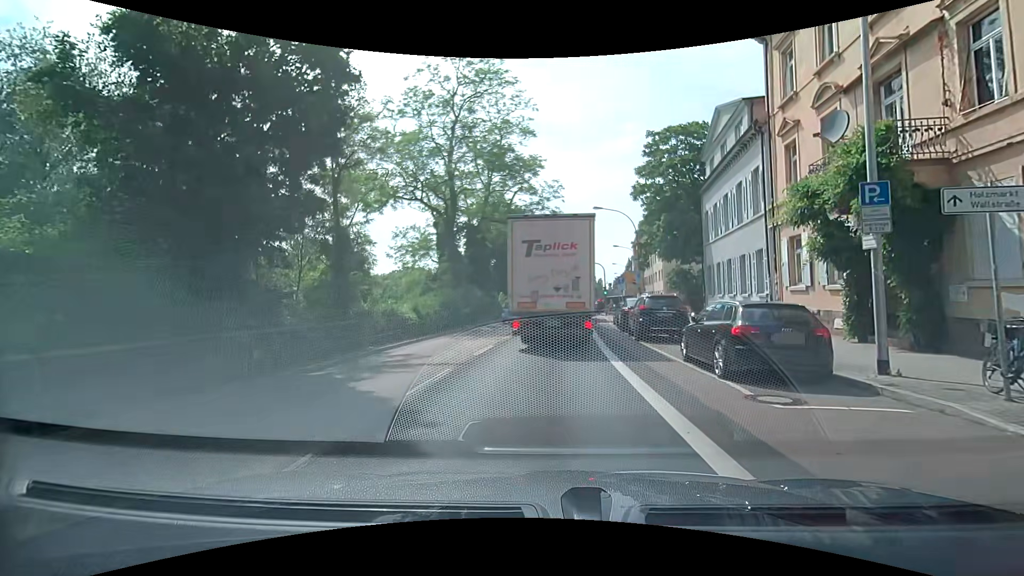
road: primary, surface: asphalt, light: Day
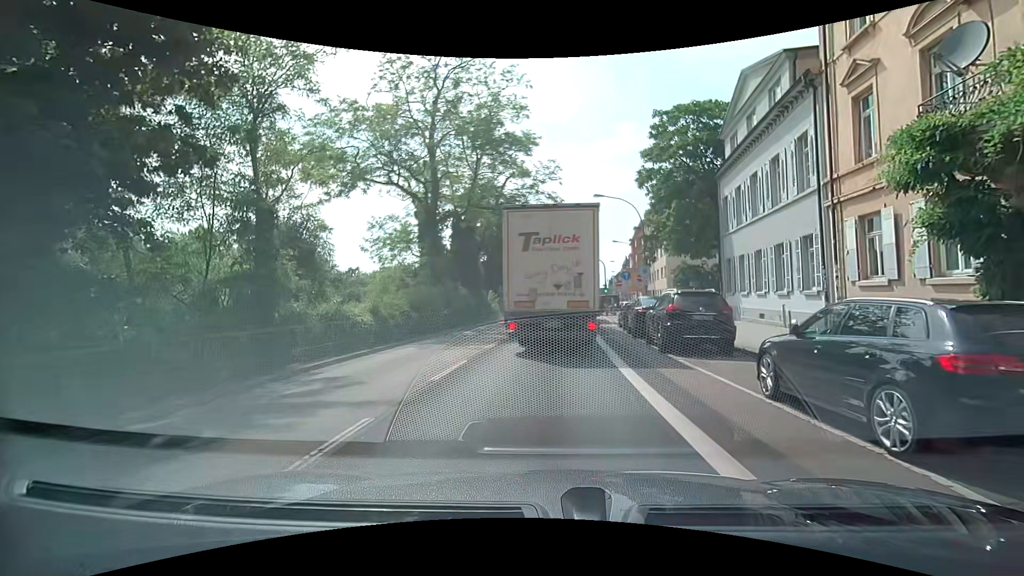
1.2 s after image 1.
(+0.1, +4.5) m; +1°
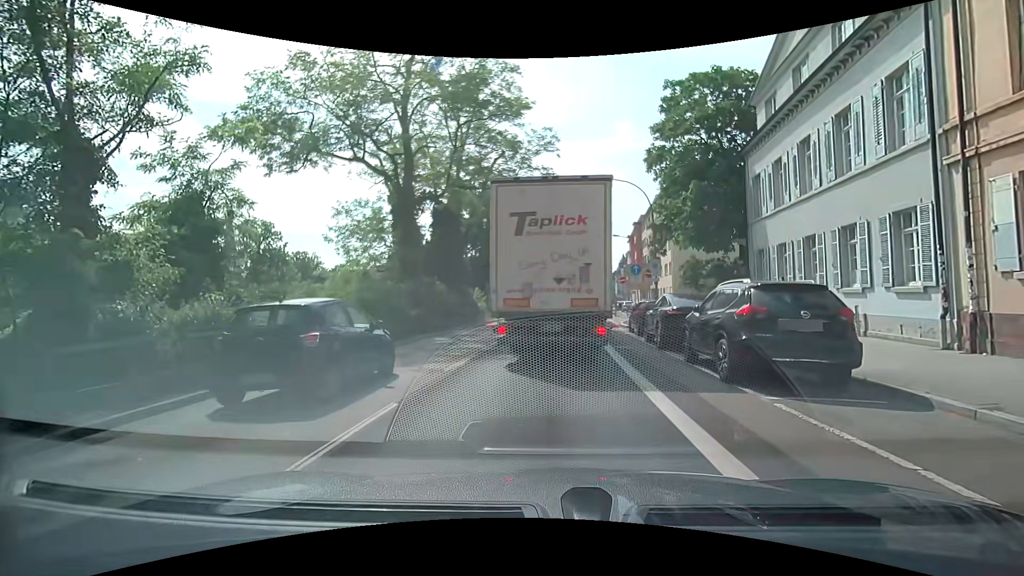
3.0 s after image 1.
(0.0, +5.0) m; -1°
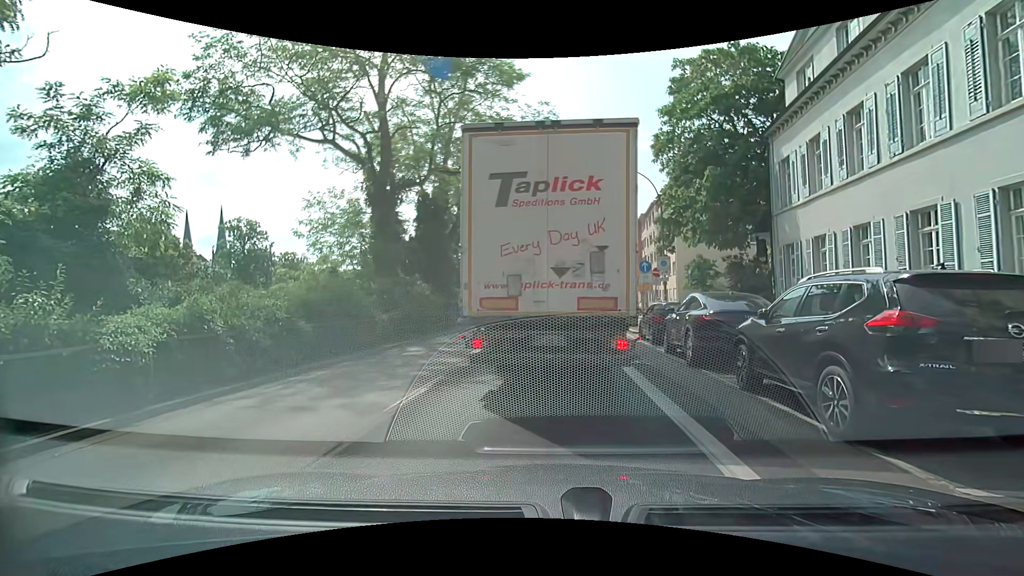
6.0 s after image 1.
(+0.1, +3.2) m; +2°
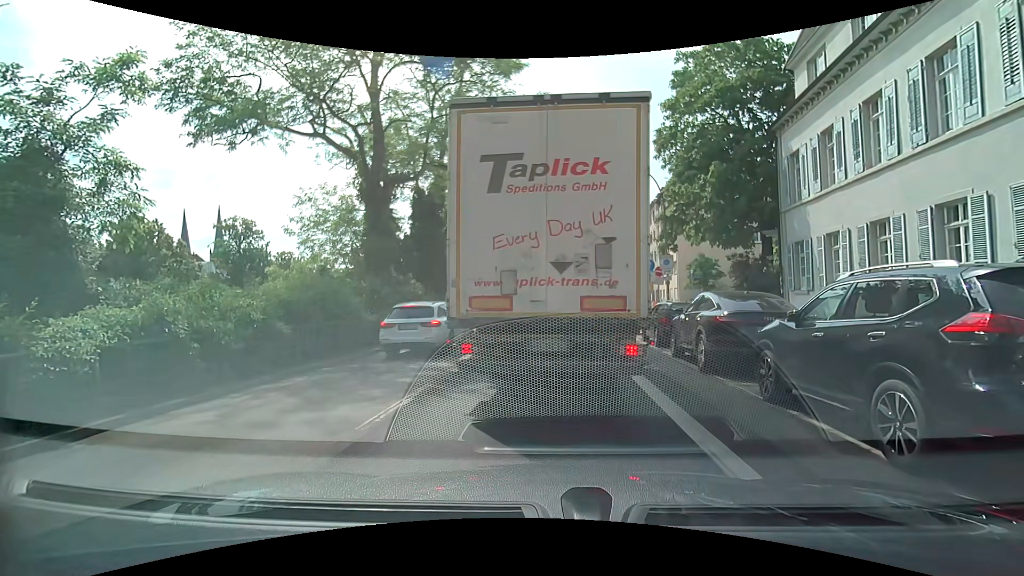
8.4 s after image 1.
(0.0, +0.9) m; 0°
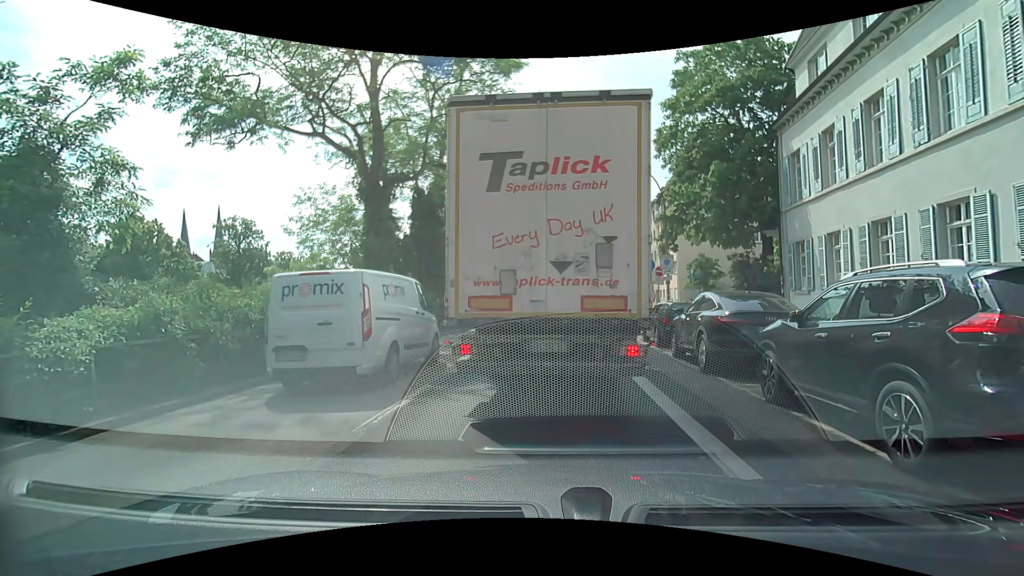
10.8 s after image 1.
(0.0, +0.1) m; 0°
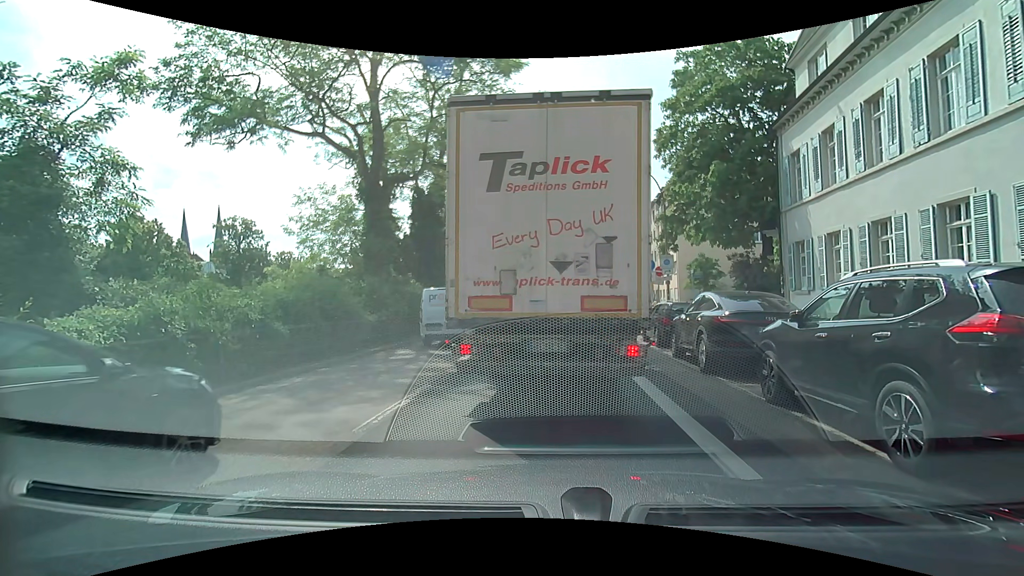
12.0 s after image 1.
(0.0, 0.0) m; 0°
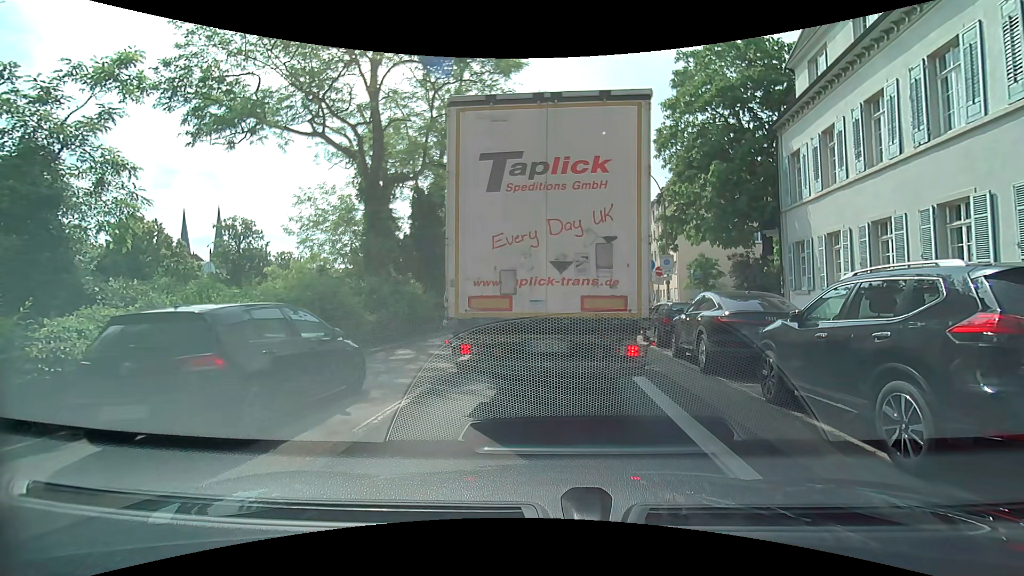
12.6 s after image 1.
(0.0, 0.0) m; 0°
